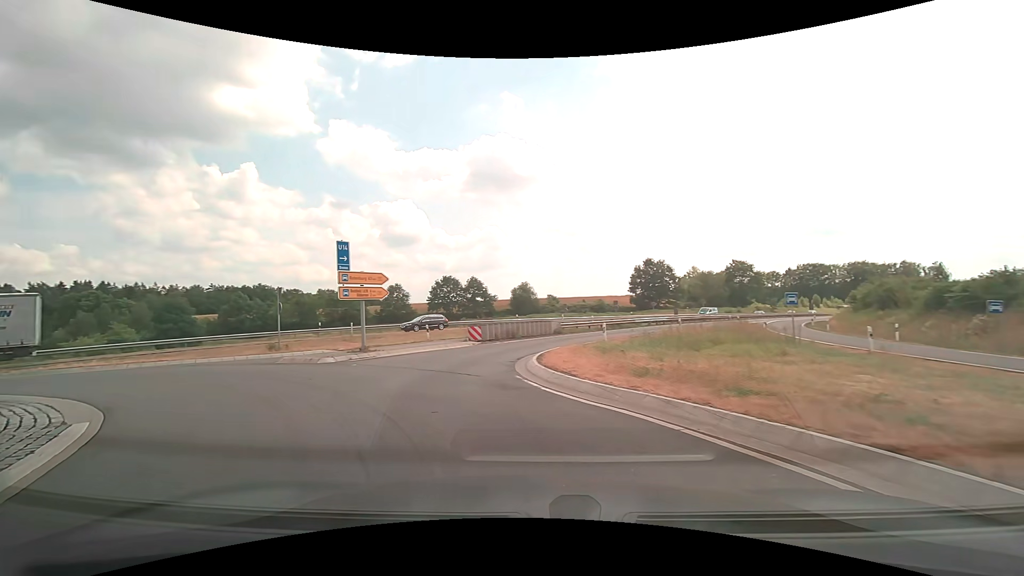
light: Day
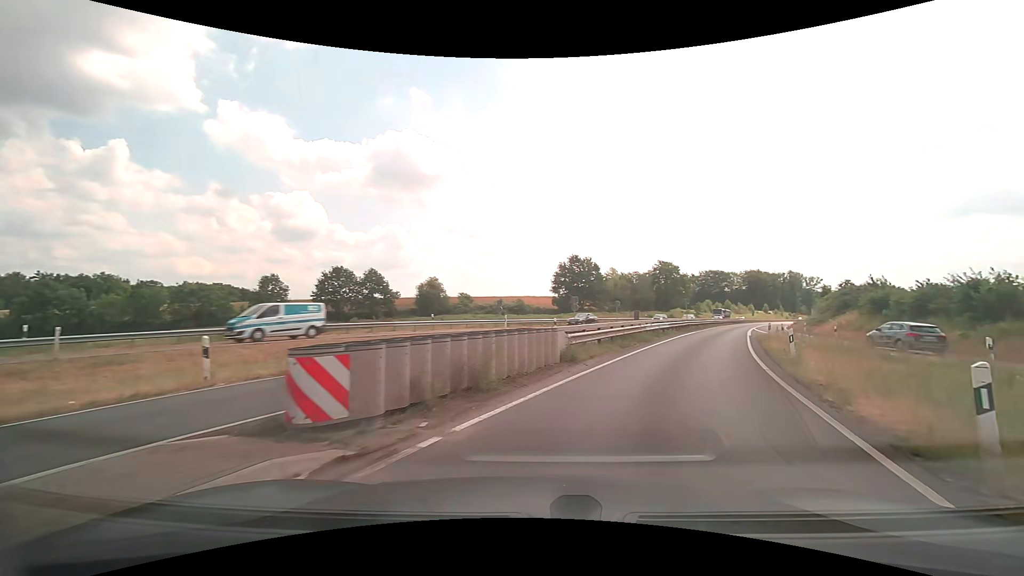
(-2.2, +20.4) m; +11°
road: trunk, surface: asphalt
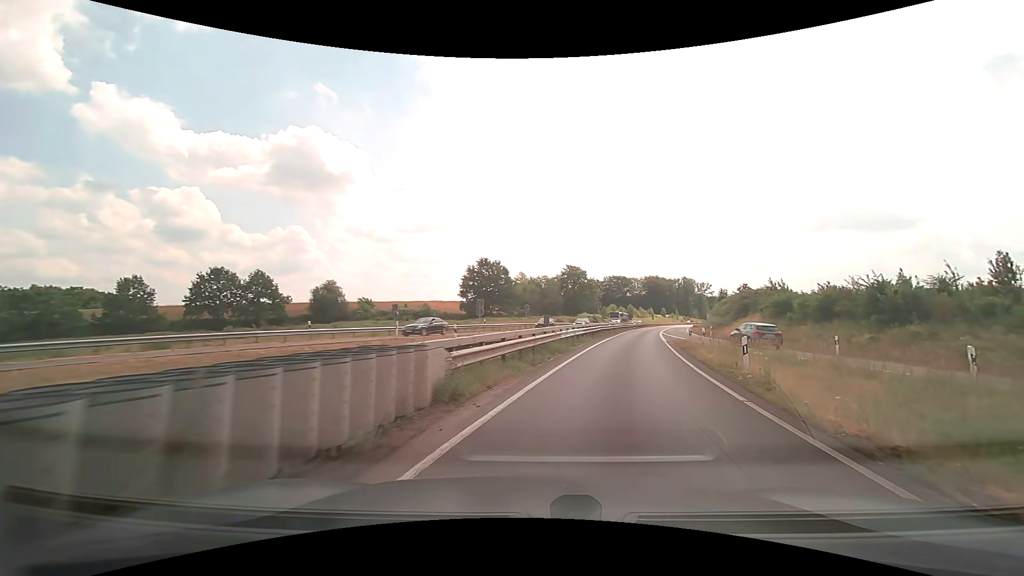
(+0.5, +5.3) m; +10°
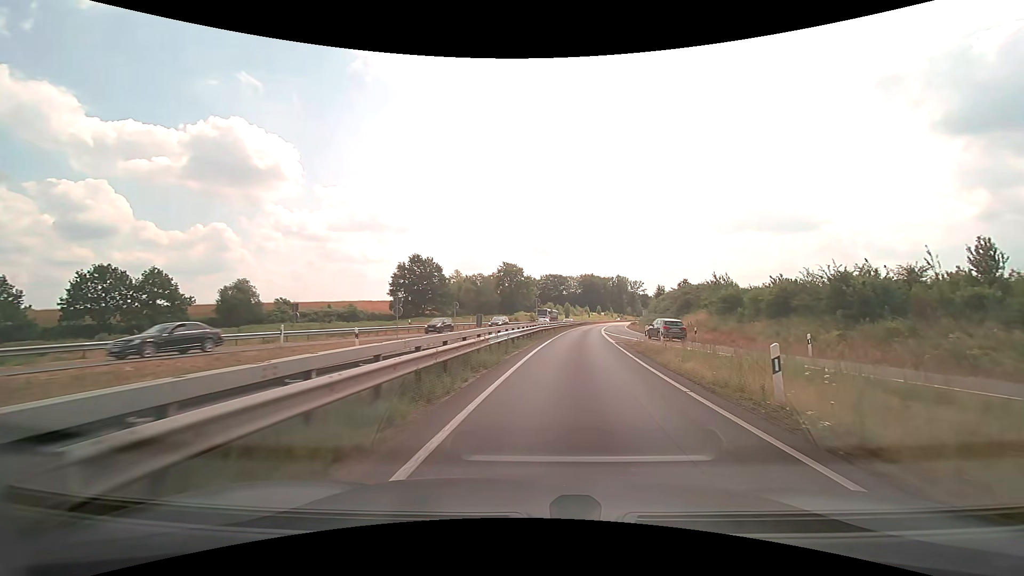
(+0.4, +5.9) m; +7°
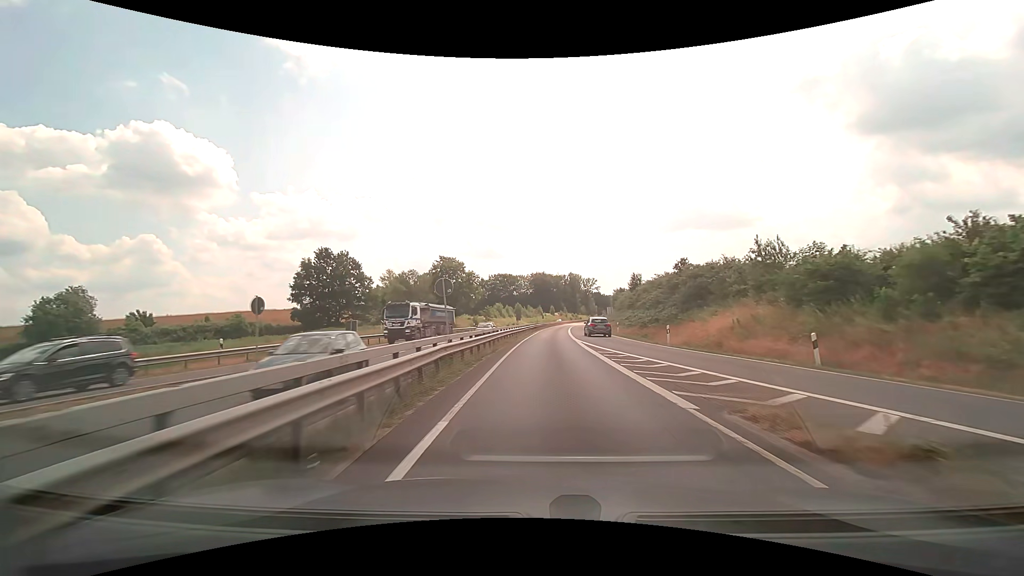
(+1.3, +22.5) m; +5°
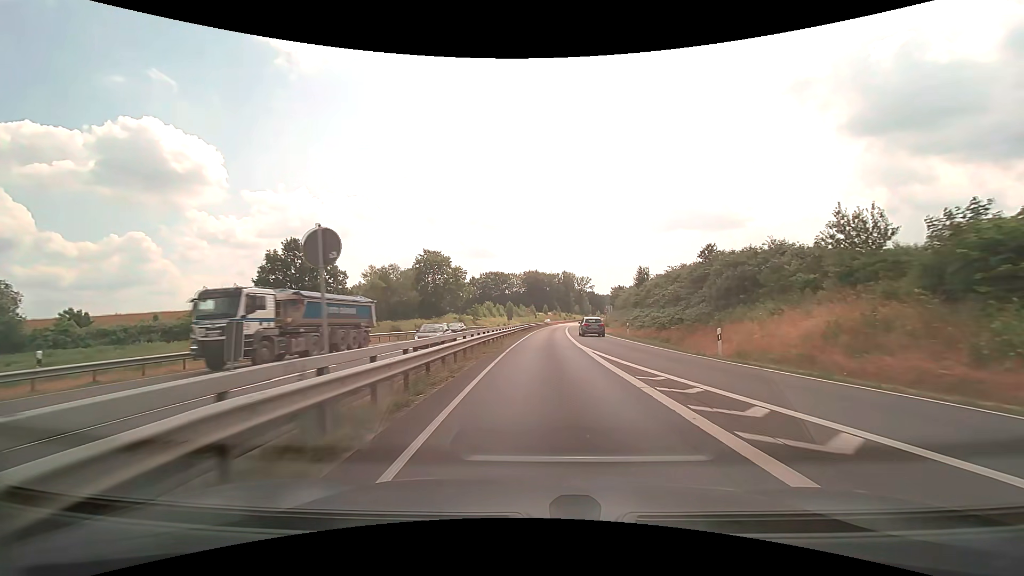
(+0.1, +9.3) m; +1°
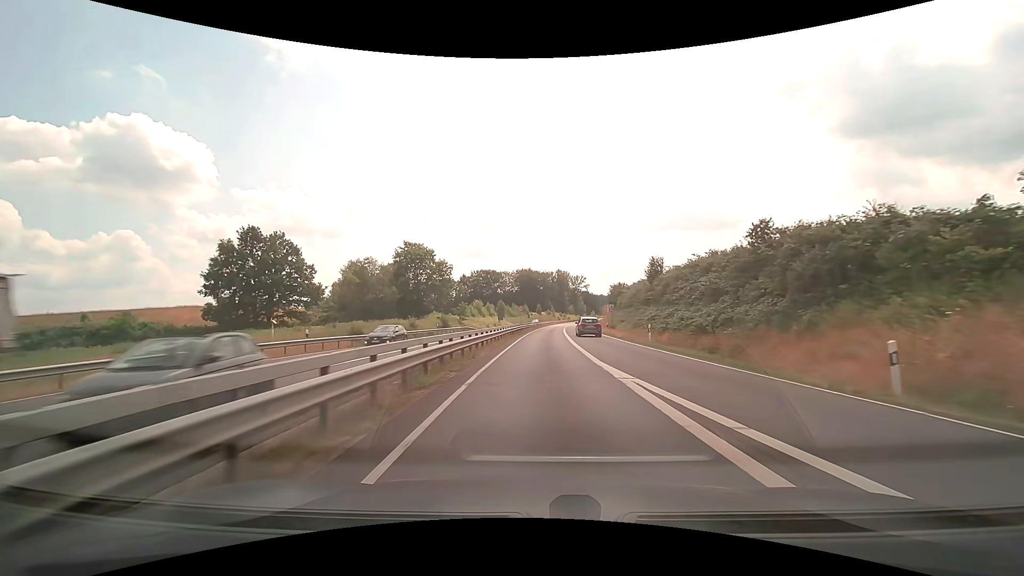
(+0.1, +10.1) m; +1°
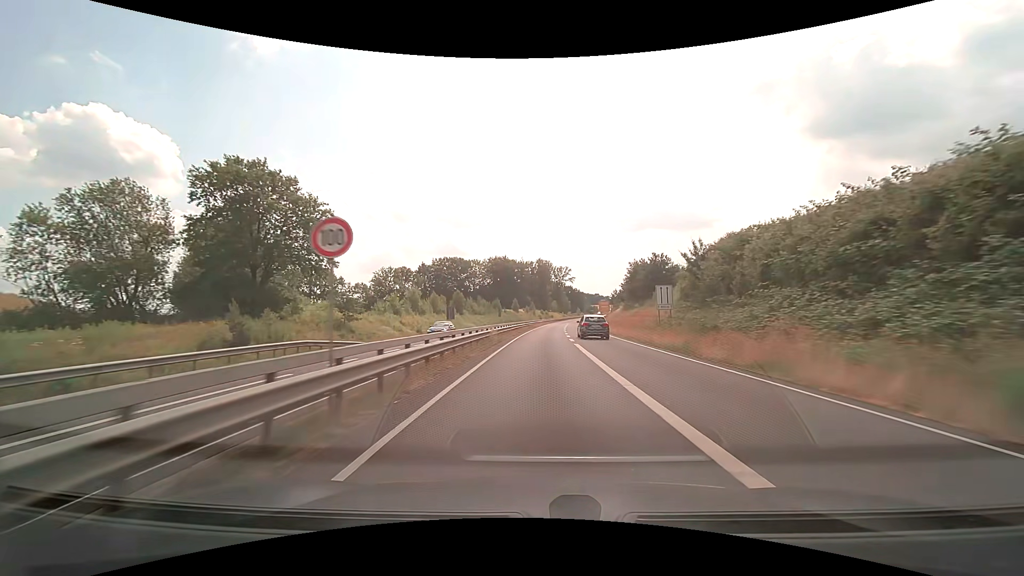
(+1.1, +47.8) m; +2°
(0, +10) (0, +20) (0, +30) (+1, +40) (+1, +50) (+2, +60) (+2, +70) (+3, +80) (+4, +90) (+5, +100) m
